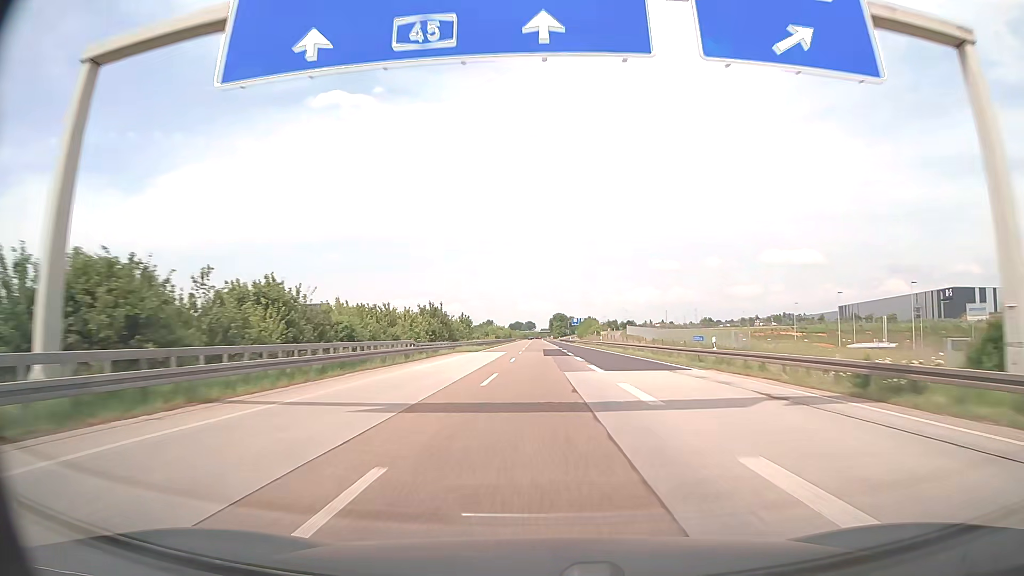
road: motorway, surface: asphalt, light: Day
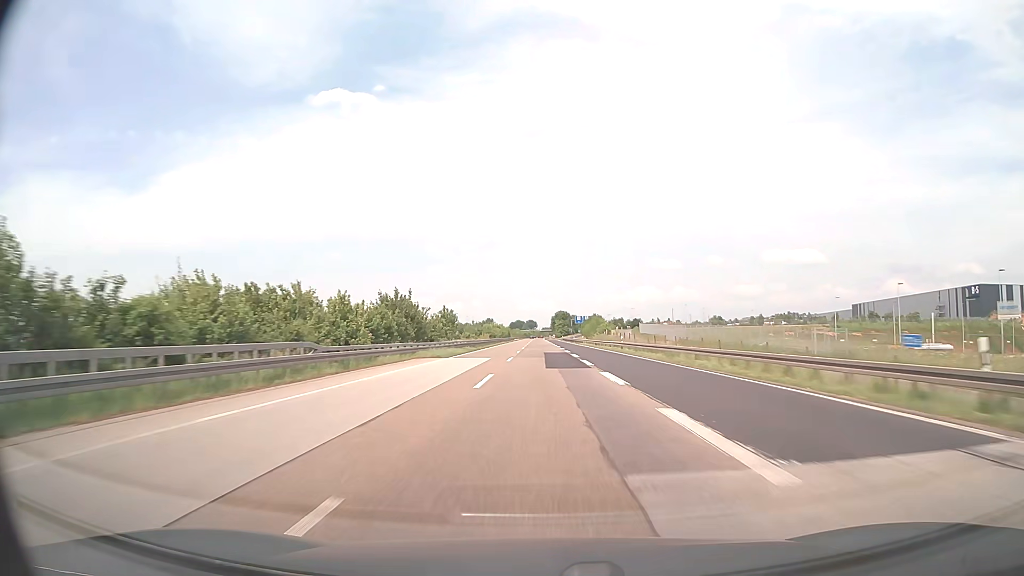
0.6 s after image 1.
(0.0, +19.0) m; 0°
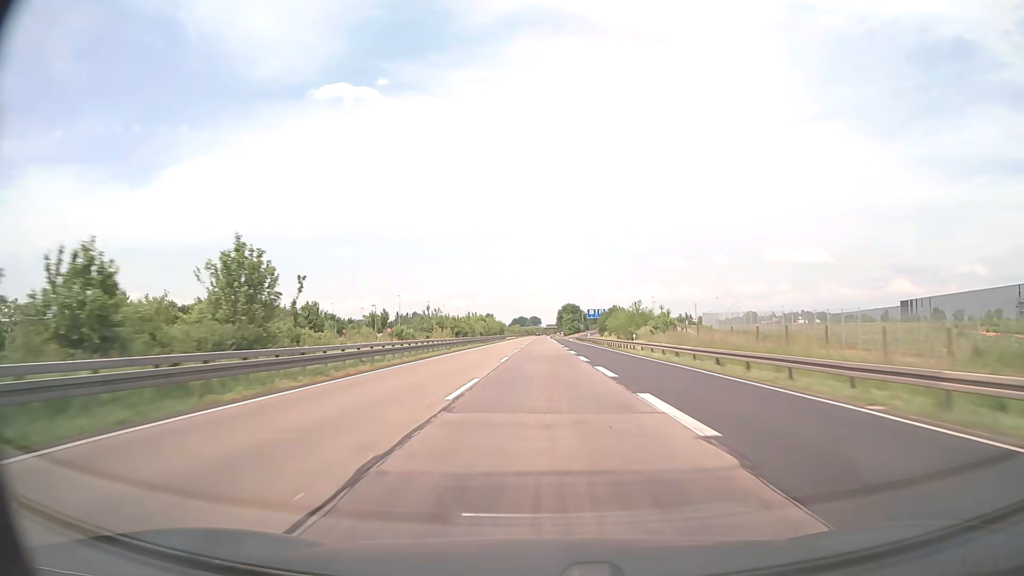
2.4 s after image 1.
(-0.4, +57.0) m; -1°
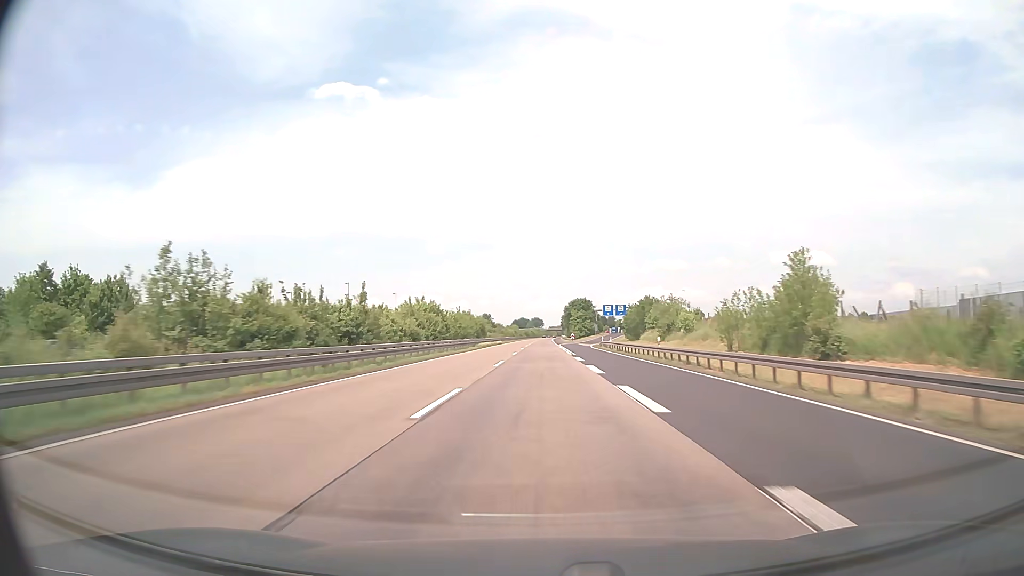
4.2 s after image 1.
(0.0, +57.1) m; 0°
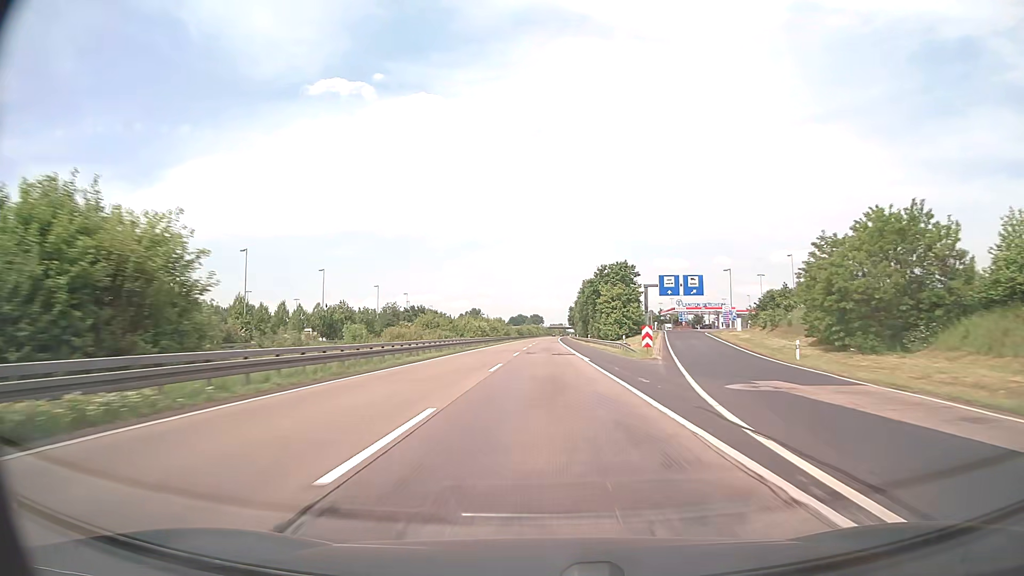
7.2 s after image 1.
(-0.2, +95.1) m; 0°
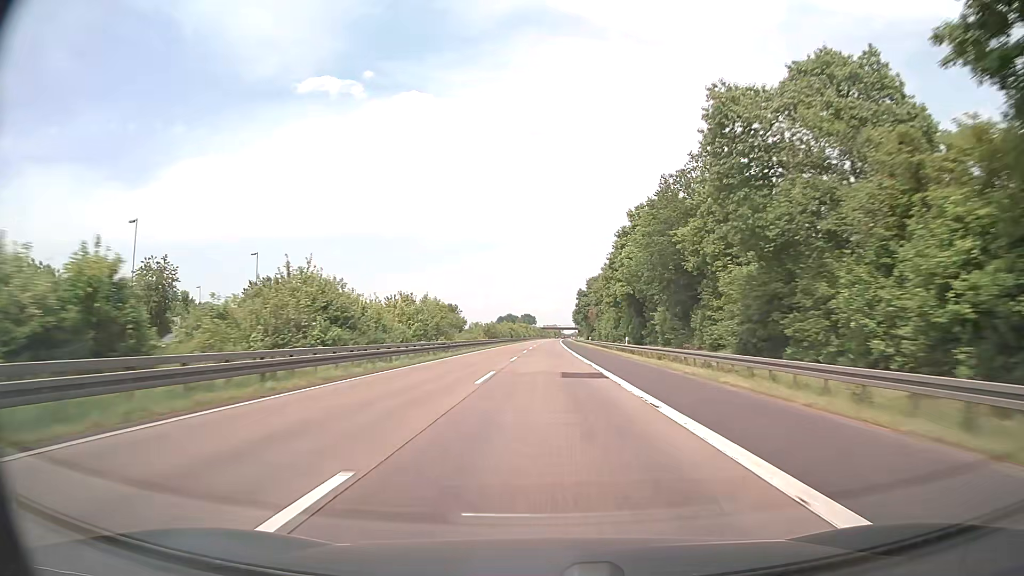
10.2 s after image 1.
(+0.5, +95.1) m; +1°
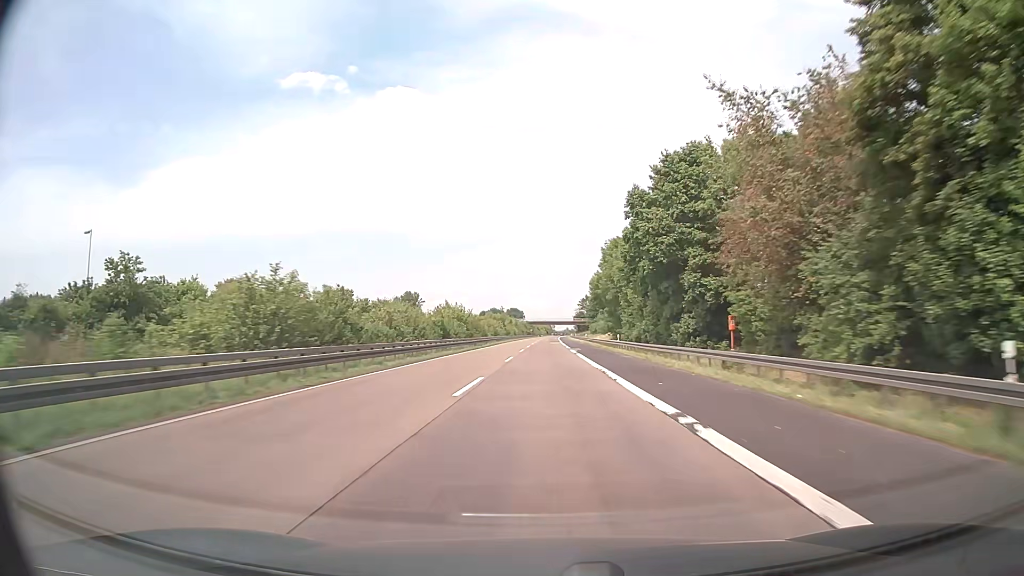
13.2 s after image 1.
(+0.6, +95.0) m; +1°
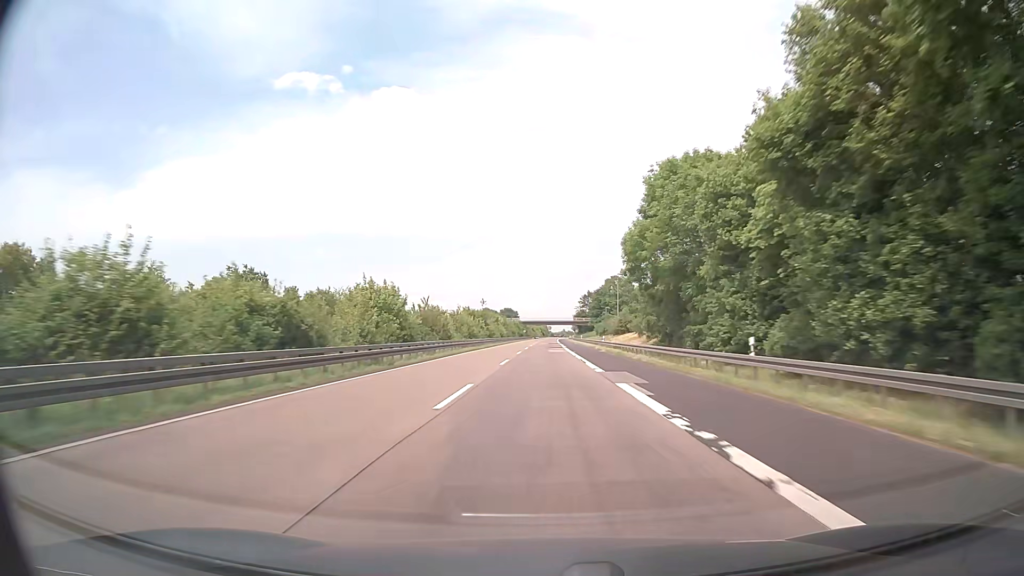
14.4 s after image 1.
(+0.1, +38.0) m; 0°
(0, +10) (0, +20) (0, +30) (0, +40) (0, +50) (0, +60) (0, +70) (0, +80) (0, +90) (+1, +100) m
